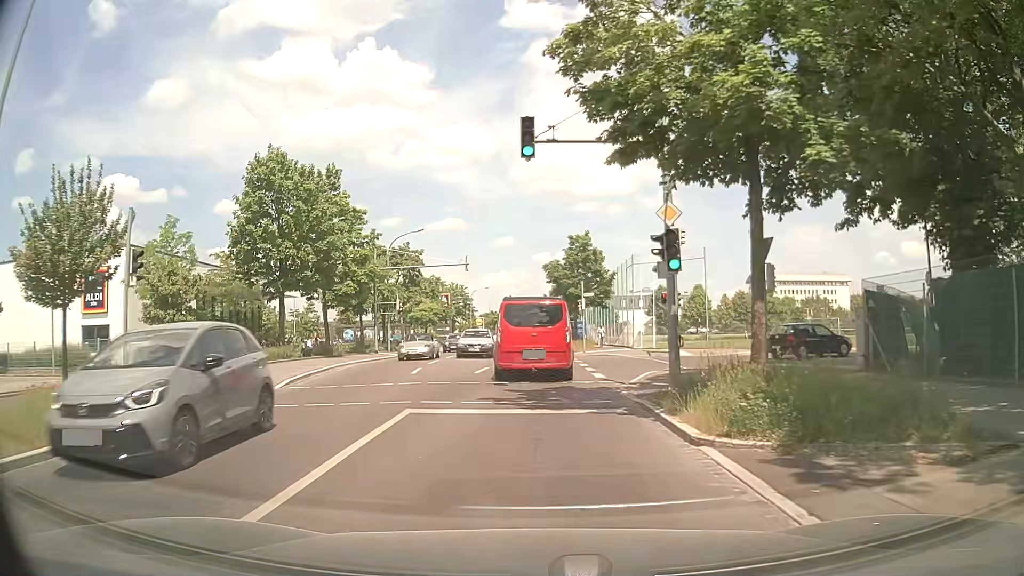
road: tertiary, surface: asphalt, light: Day
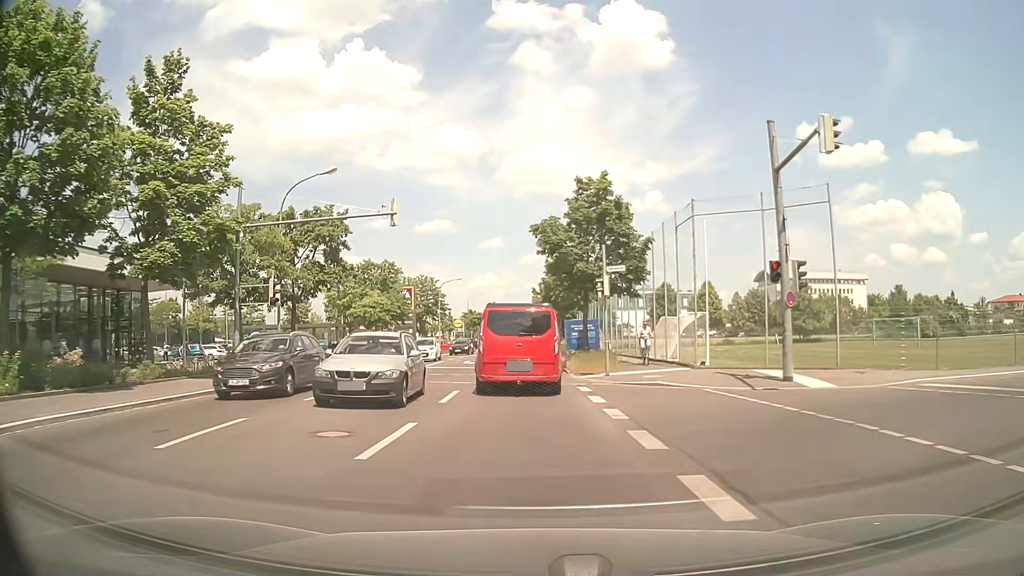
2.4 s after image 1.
(-0.1, +19.4) m; 0°
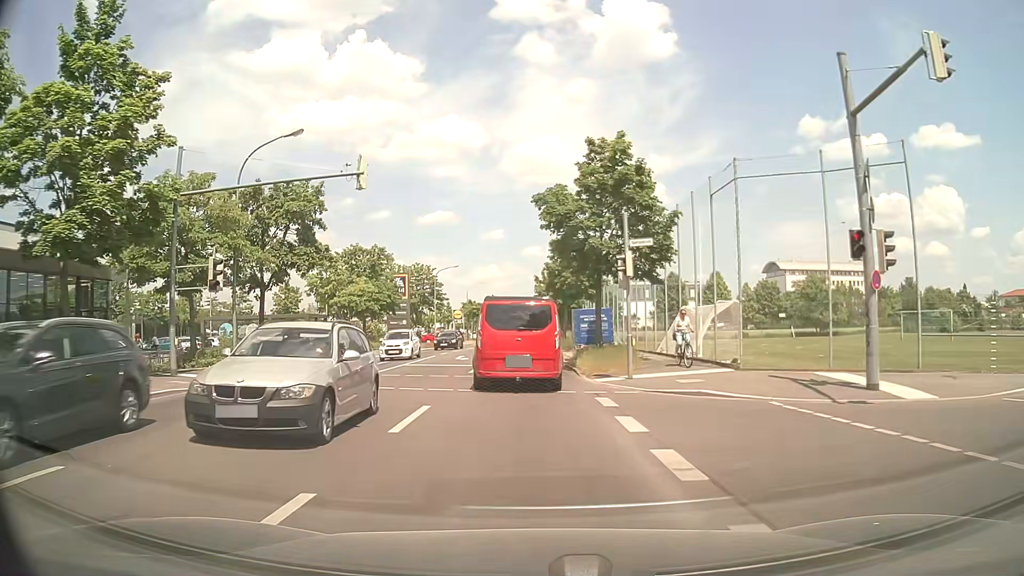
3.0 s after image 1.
(0.0, +4.9) m; 0°
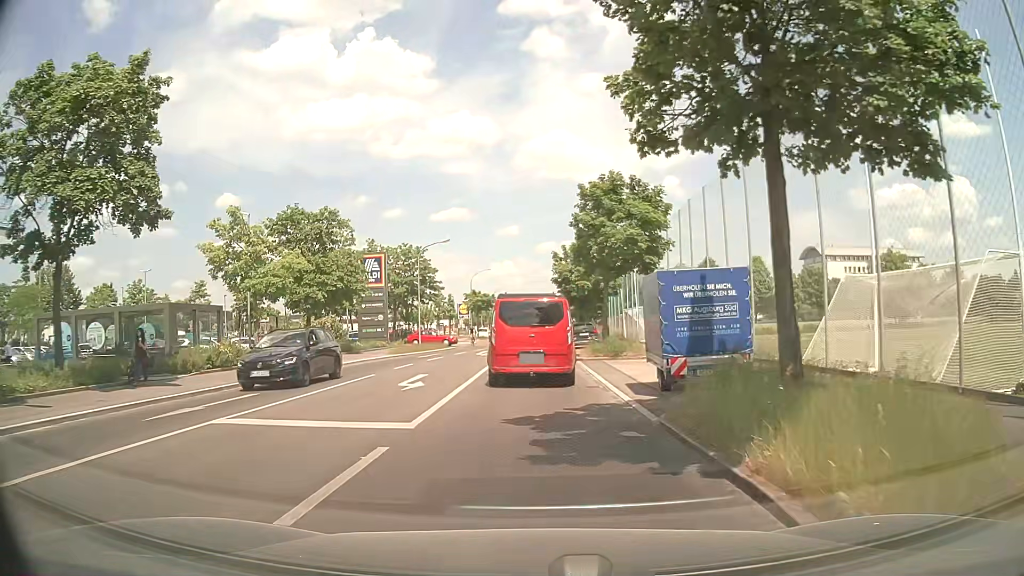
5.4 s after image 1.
(-0.1, +16.8) m; -1°
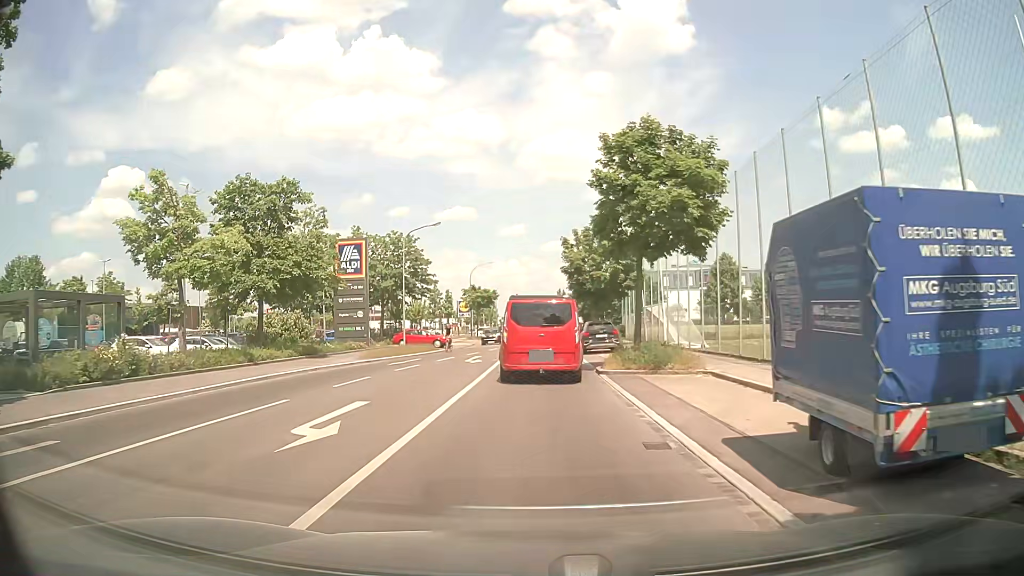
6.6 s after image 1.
(-0.1, +7.5) m; -1°
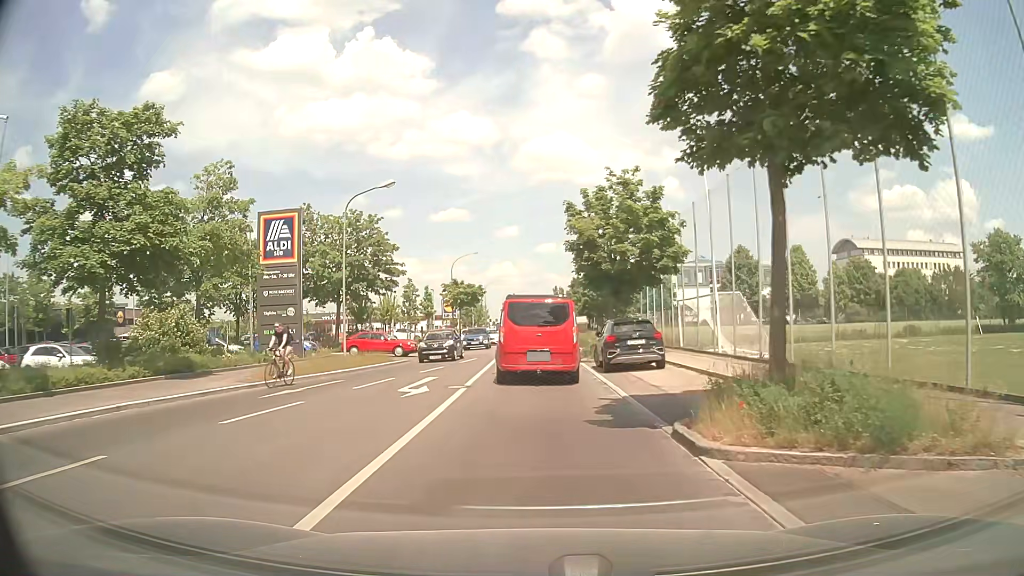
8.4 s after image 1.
(0.0, +12.1) m; 0°
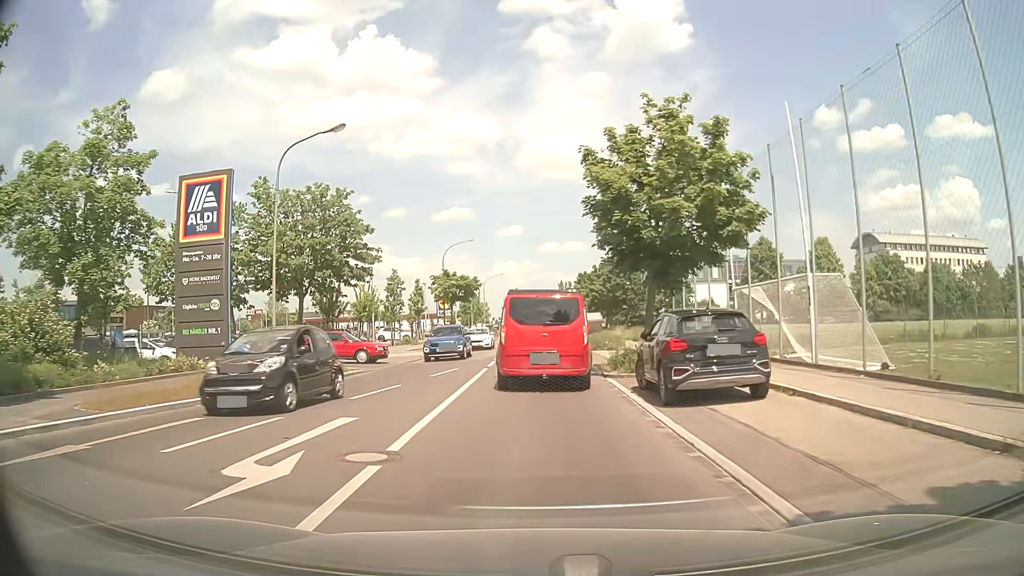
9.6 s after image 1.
(0.0, +8.6) m; 0°
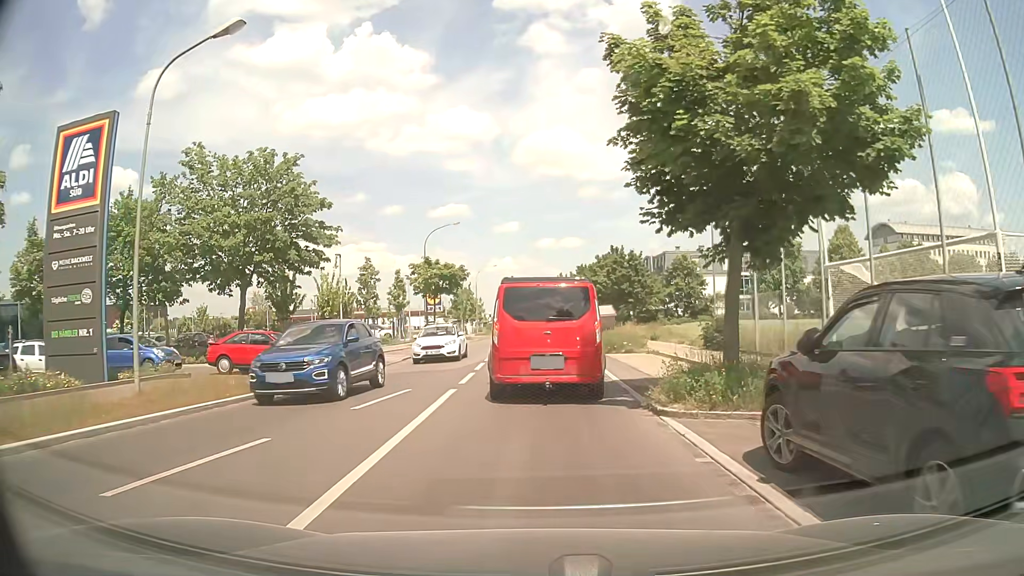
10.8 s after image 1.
(+0.1, +7.7) m; +1°
